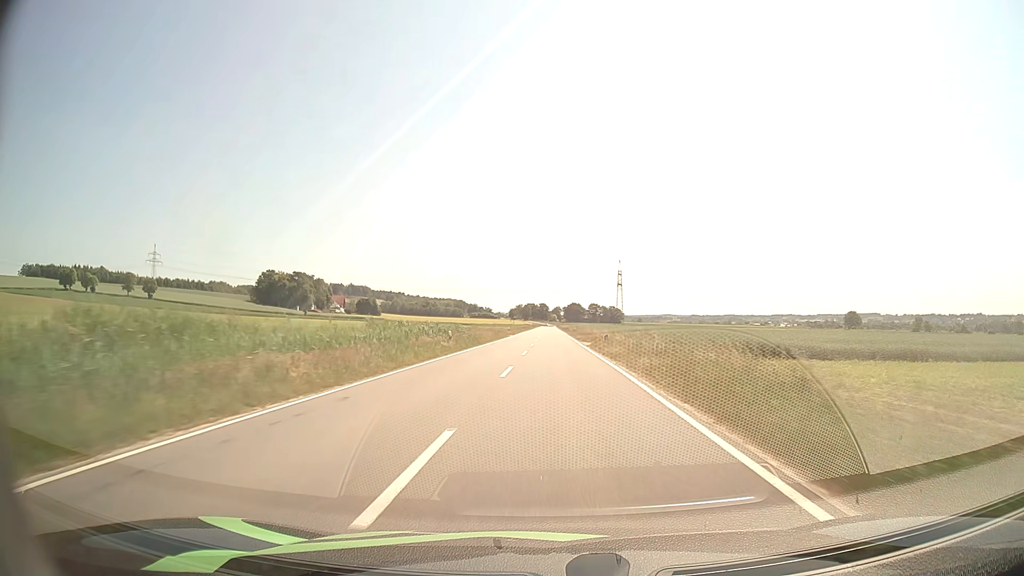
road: tertiary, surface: asphalt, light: Day
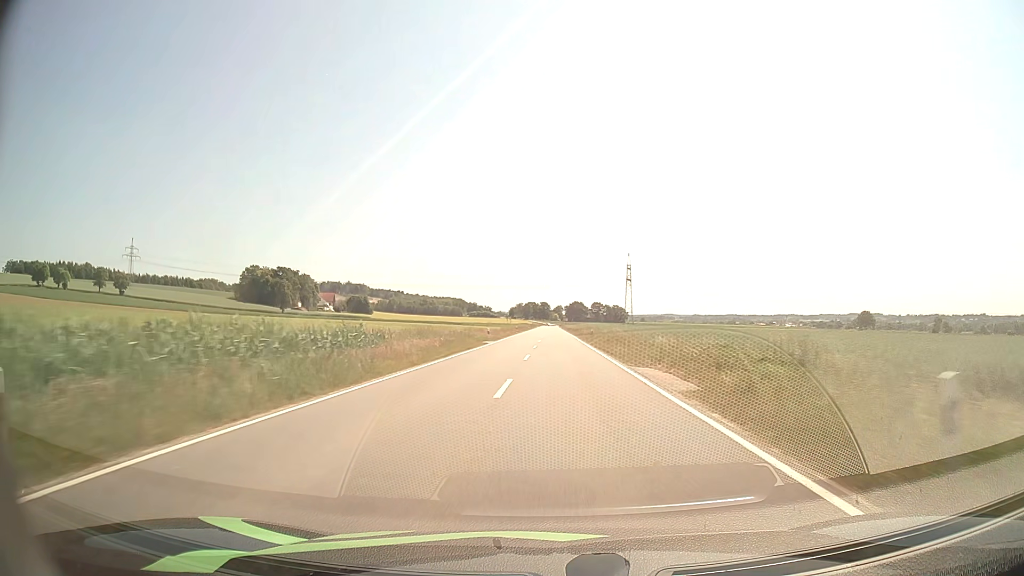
(-0.1, +29.5) m; 0°
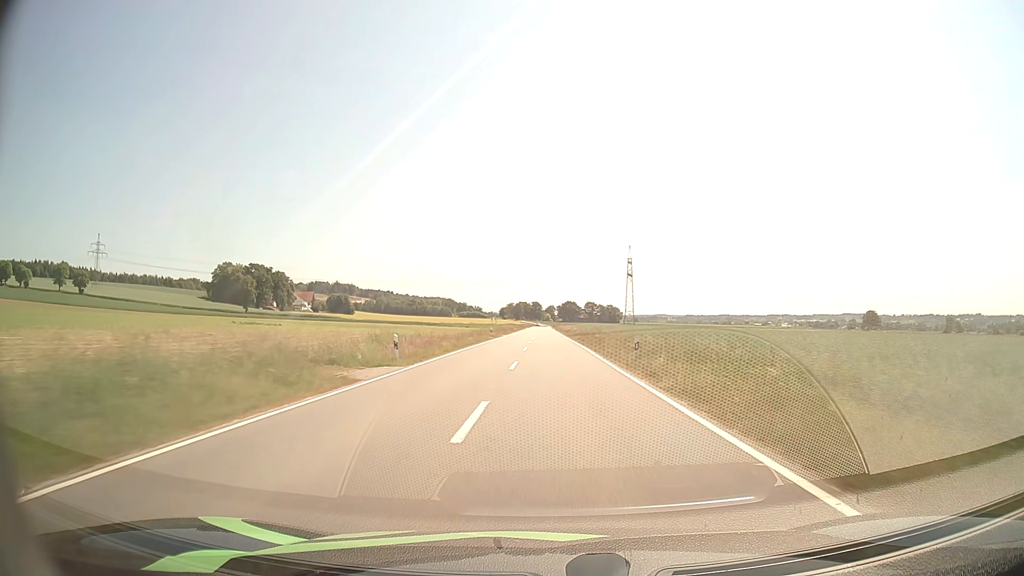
(+0.2, +29.6) m; +1°
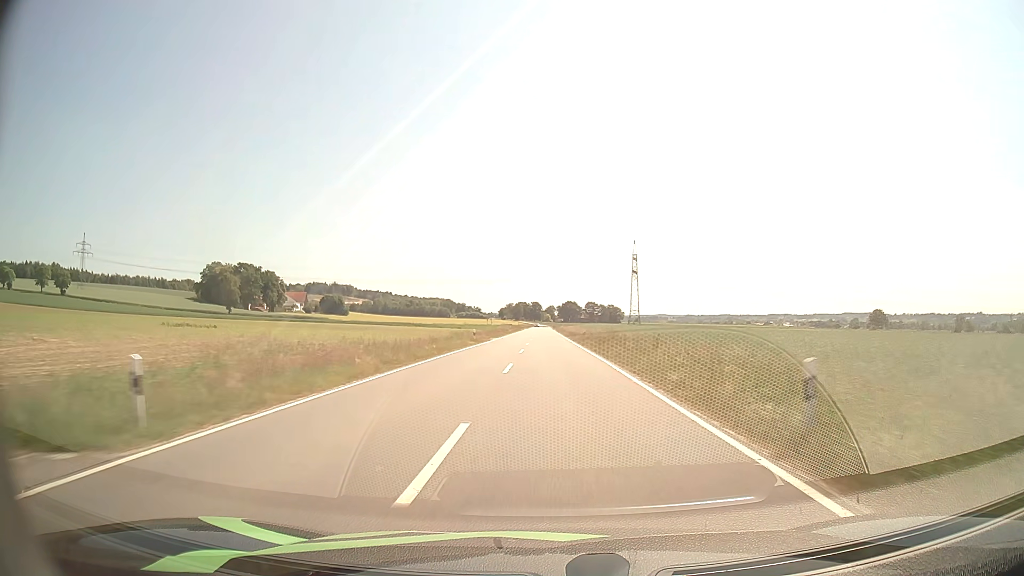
(0.0, +14.8) m; 0°
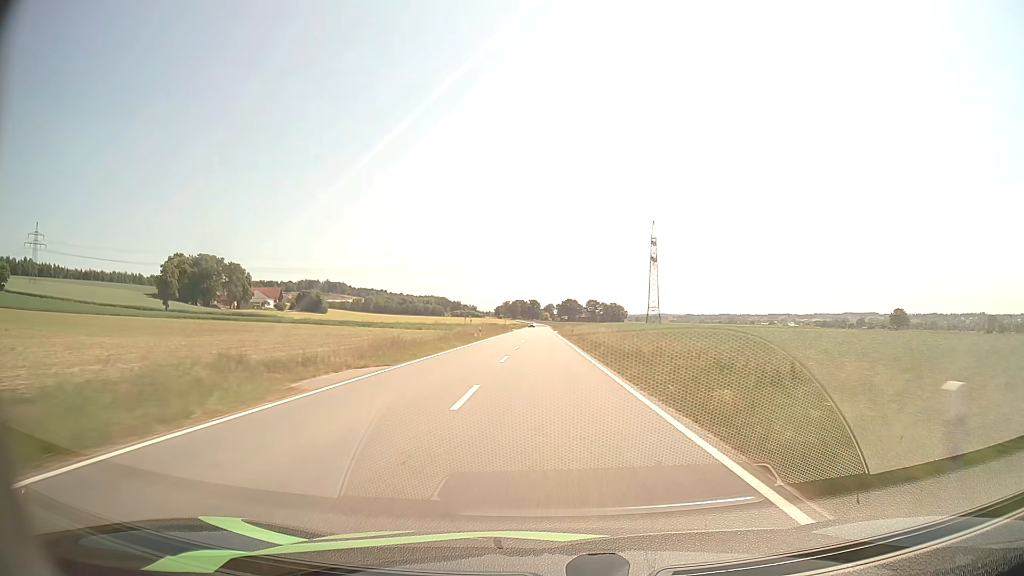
(0.0, +44.5) m; 0°
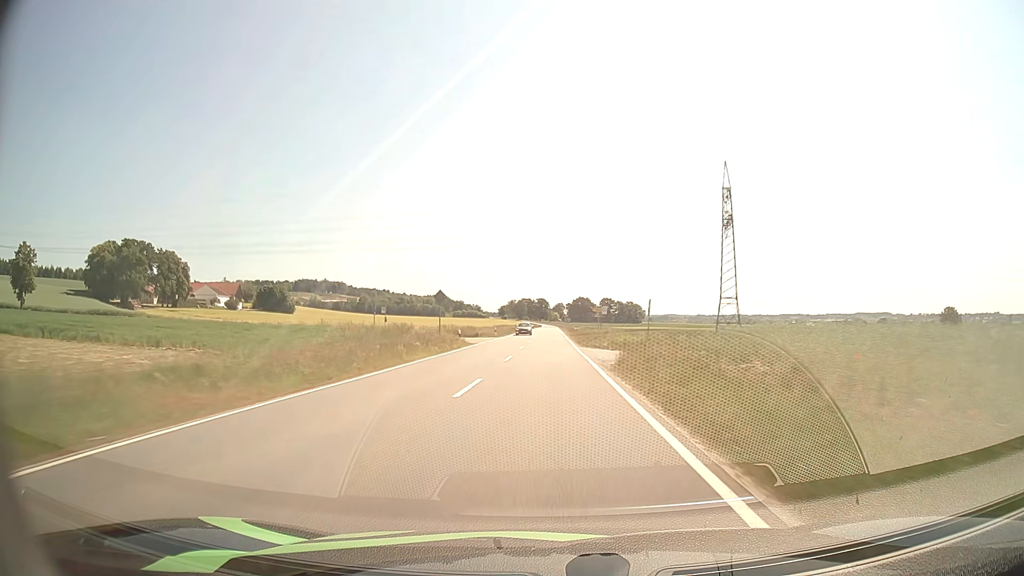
(-0.2, +72.6) m; -1°
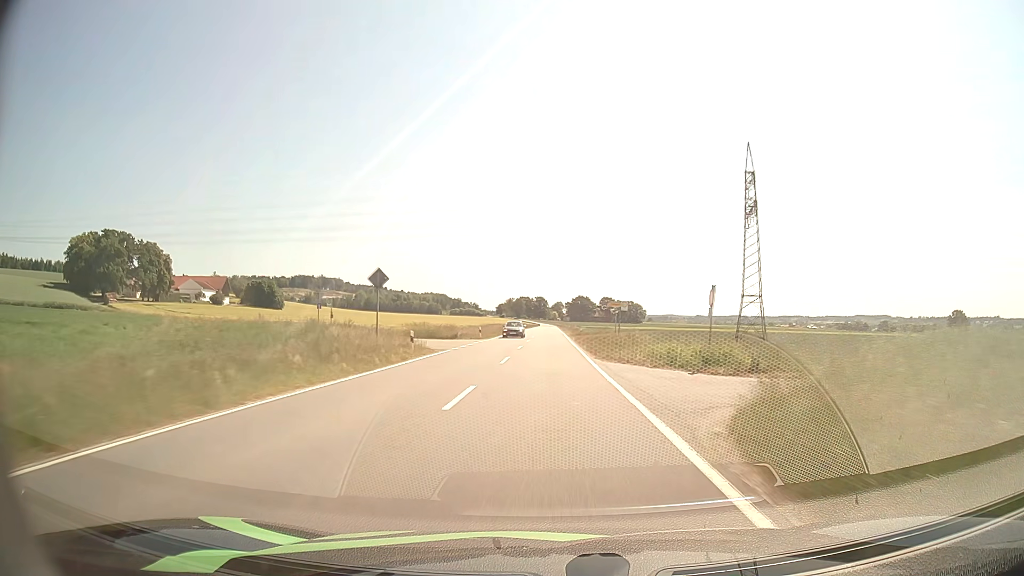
(0.0, +14.3) m; 0°
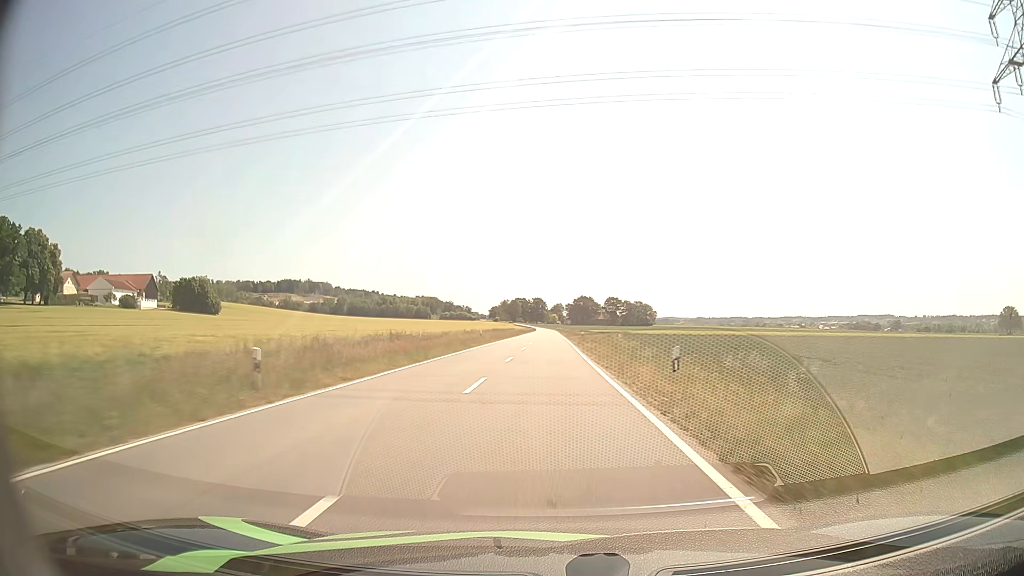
(+0.6, +71.7) m; 0°
(0, +10) (0, +20) (0, +30) (0, +40) (0, +50) (0, +60) (0, +70) (0, +80) (0, +90) (0, +100) m
